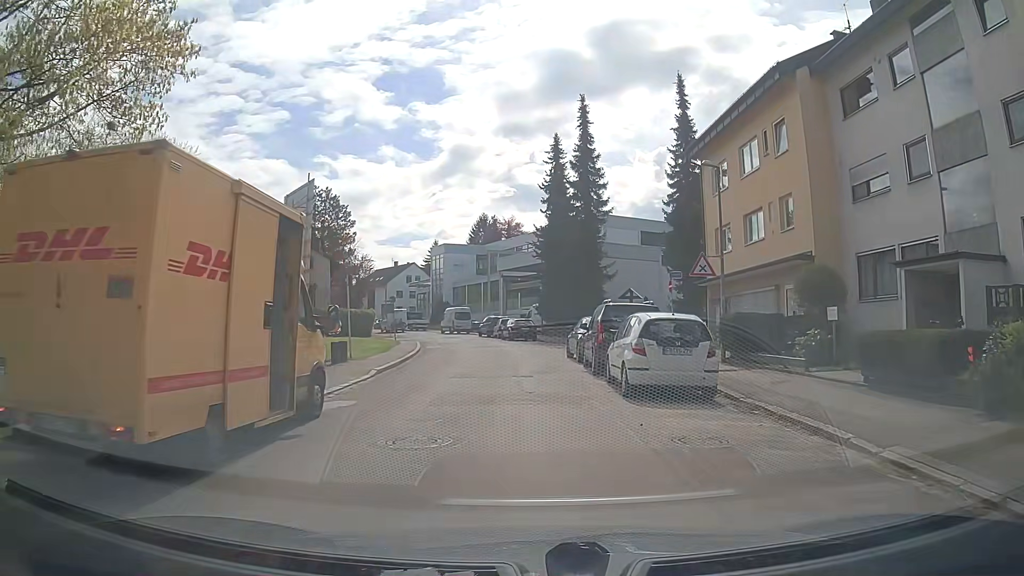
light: Day
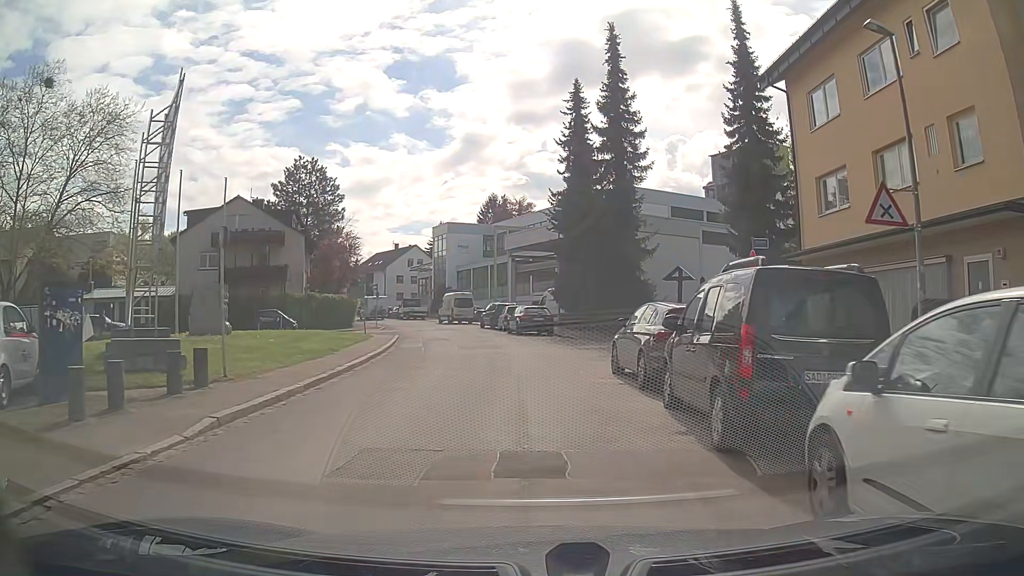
(0.0, +10.4) m; -1°
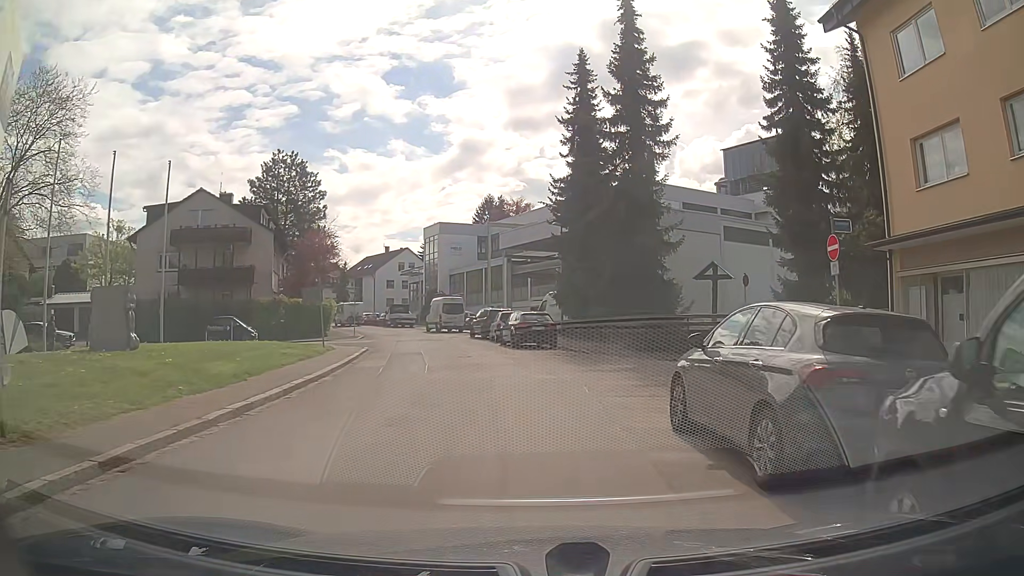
(+0.2, +6.2) m; -1°
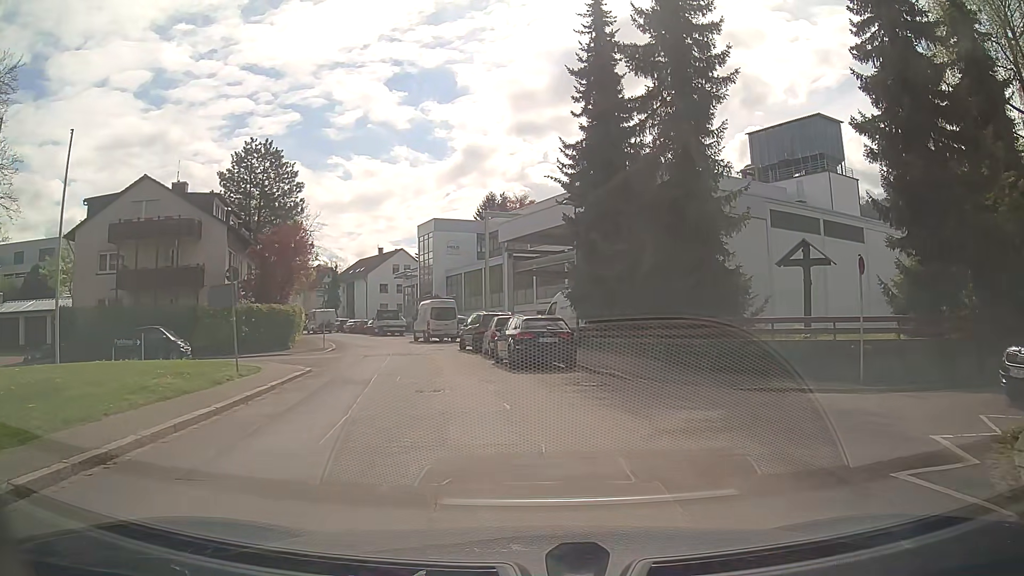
(+0.2, +8.2) m; +1°
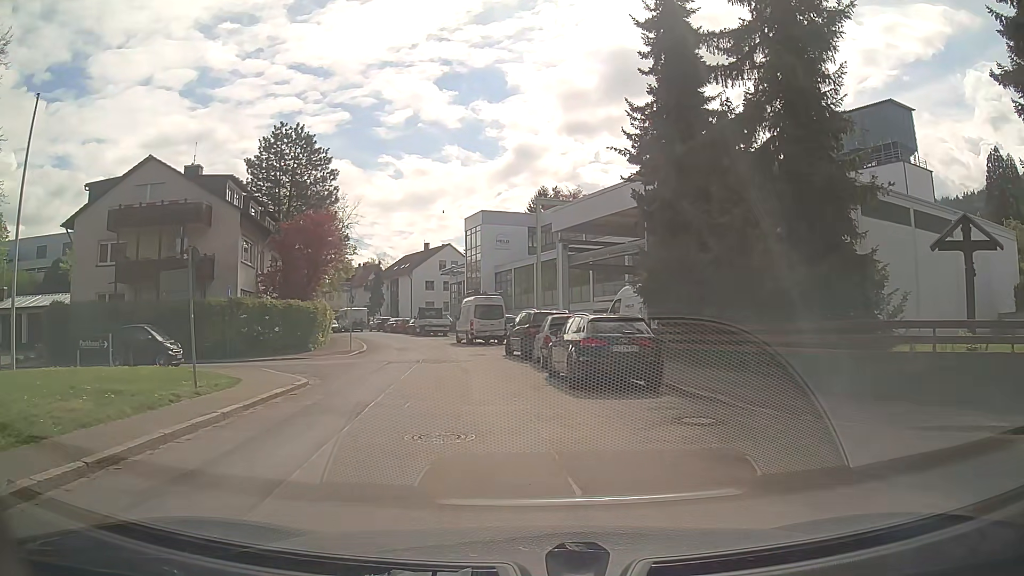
(-0.2, +5.0) m; -4°
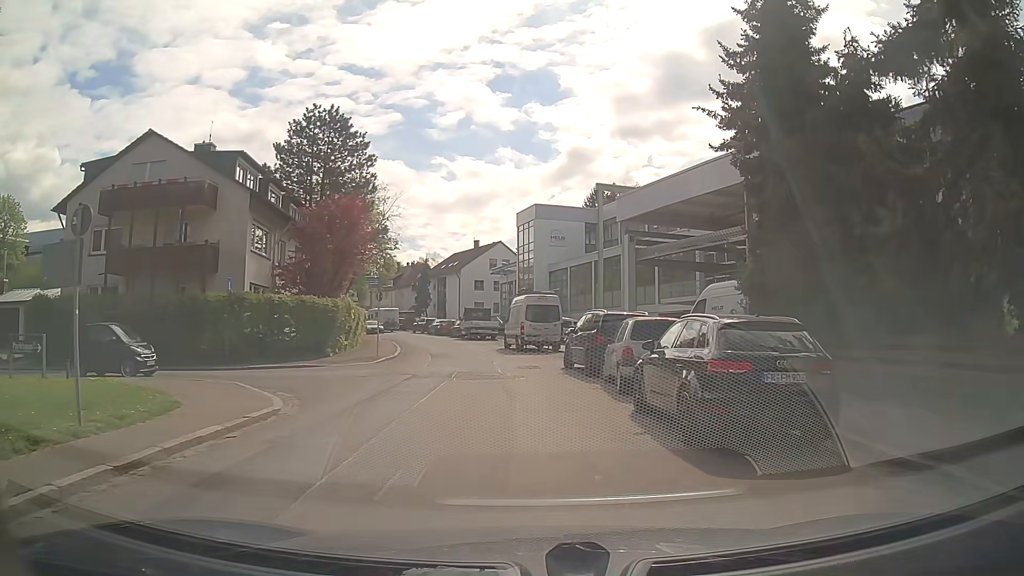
(-0.3, +5.4) m; -4°
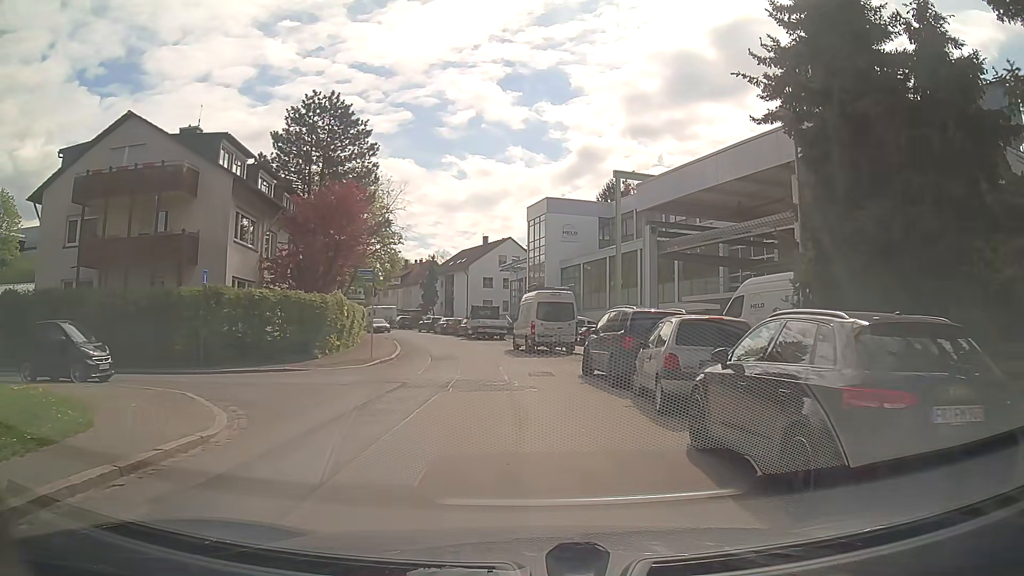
(-0.1, +3.0) m; -2°
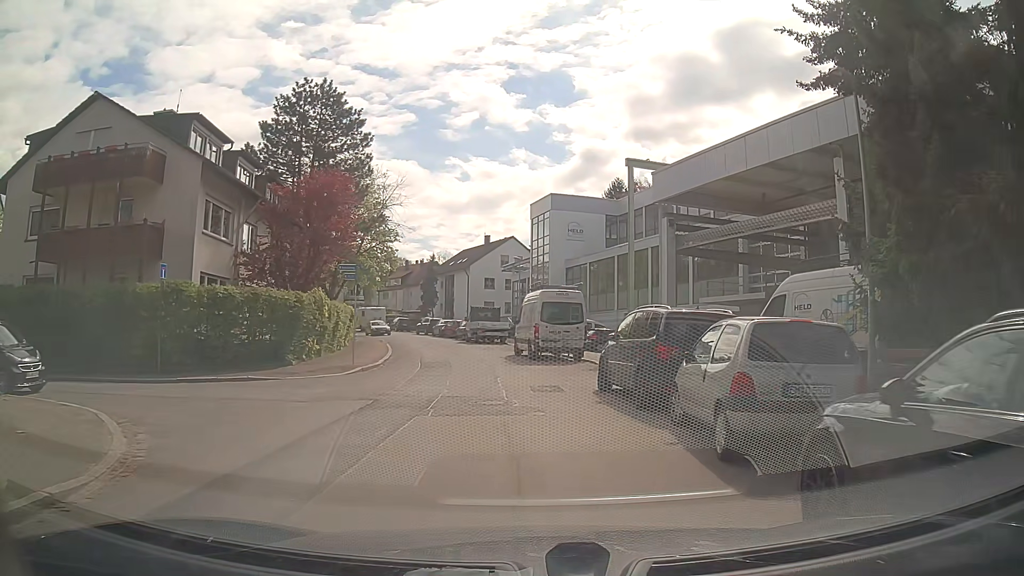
(0.0, +3.1) m; -1°
(0, +10) (-1, +20) (-2, +30) (-4, +40) (-7, +49) (-10, +59) (-14, +68) (-18, +77) (-23, +86) (-28, +94) m
